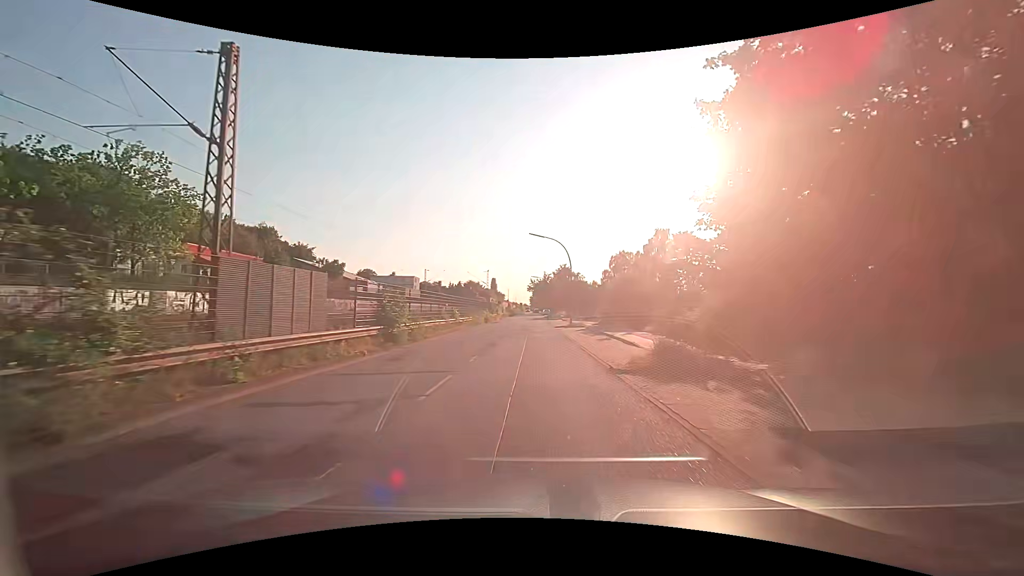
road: unclassified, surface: asphalt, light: Day
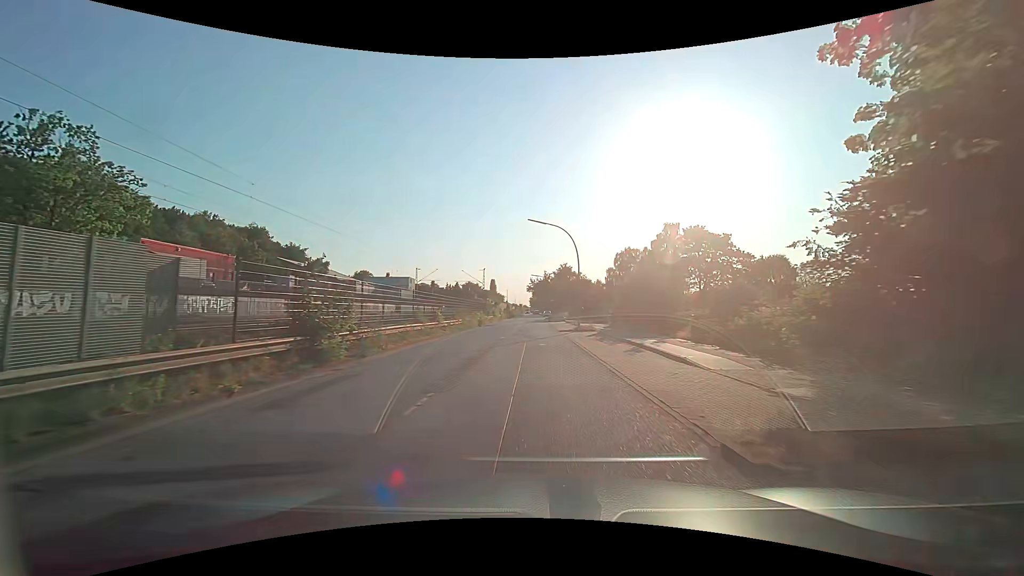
(0.0, +6.9) m; 0°
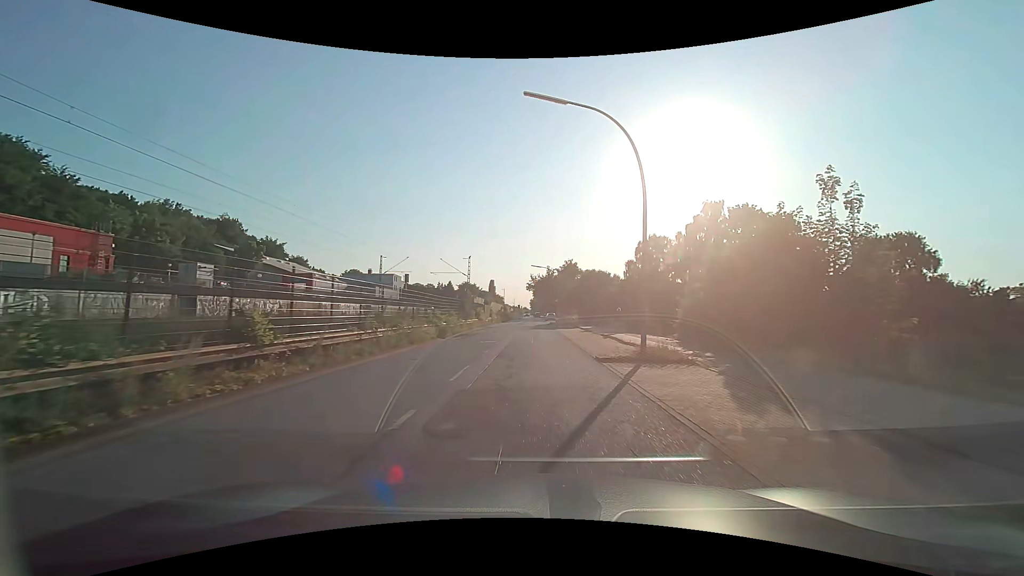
(+0.1, +20.5) m; 0°
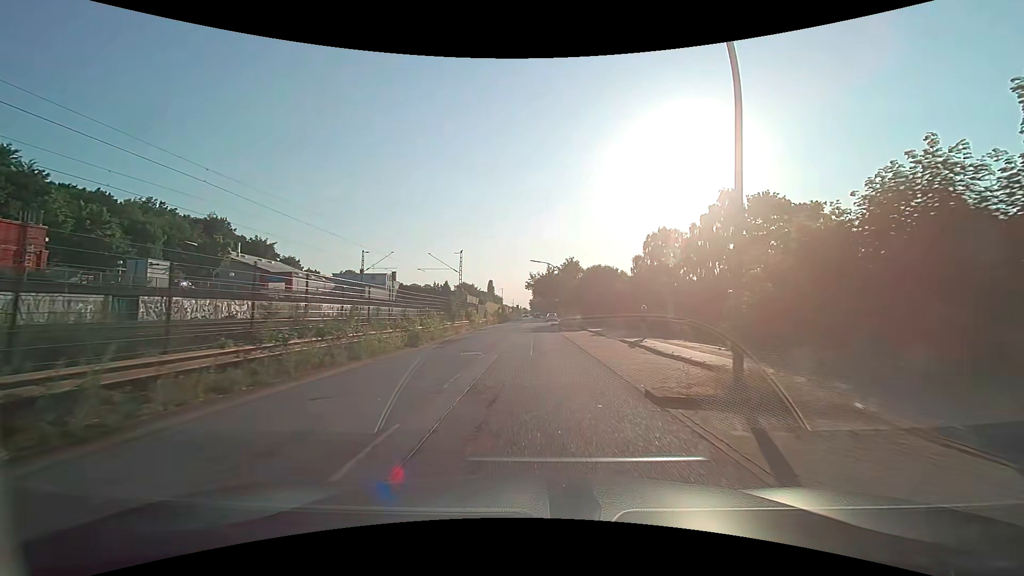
(0.0, +6.7) m; 0°
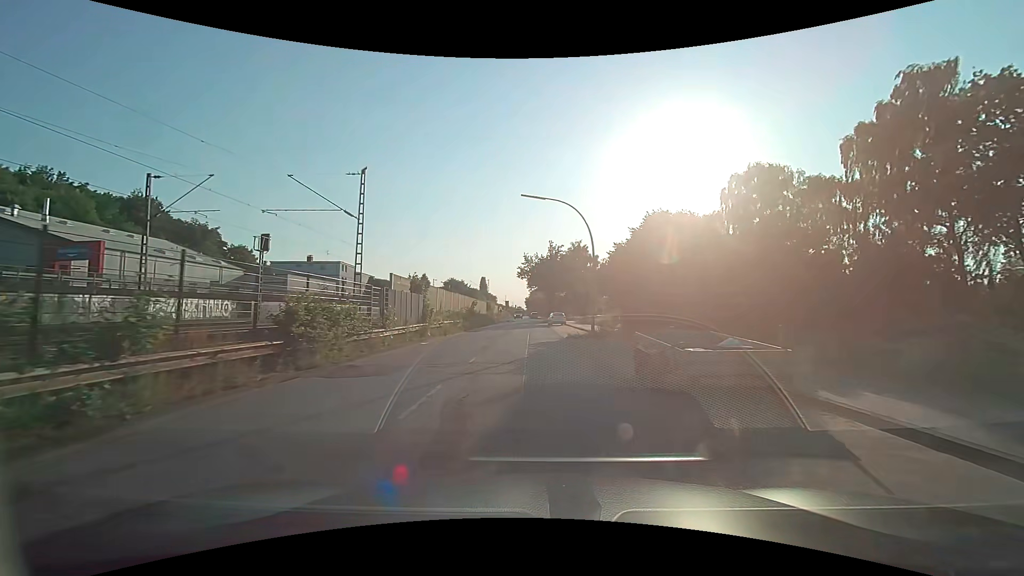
(+0.1, +32.5) m; +1°
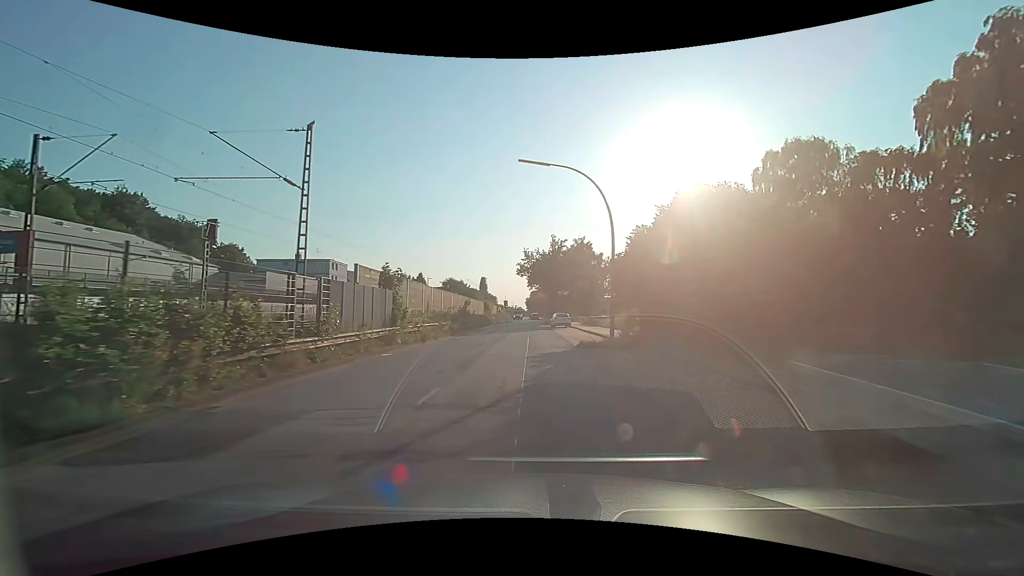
(0.0, +6.2) m; 0°
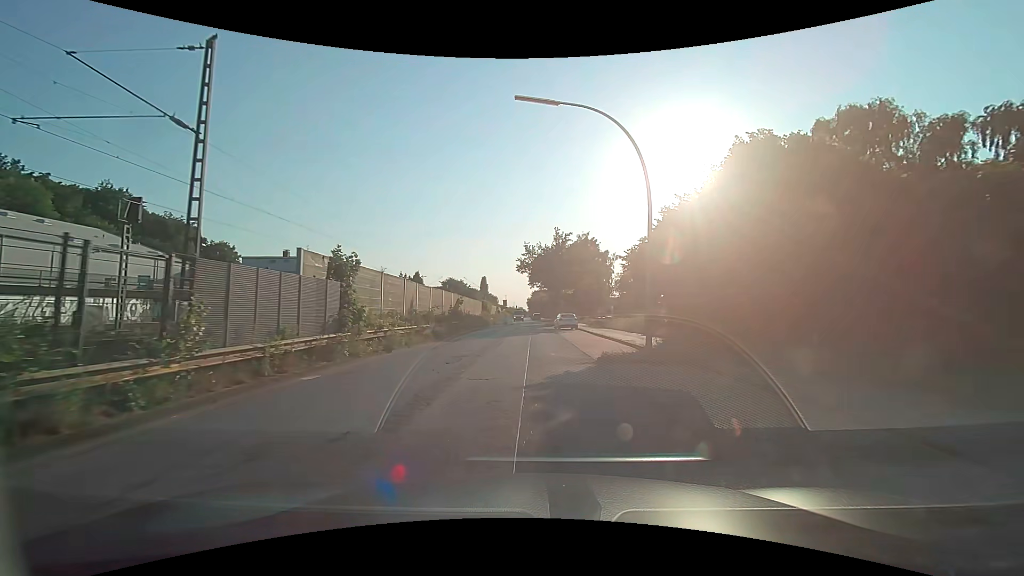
(0.0, +6.1) m; 0°
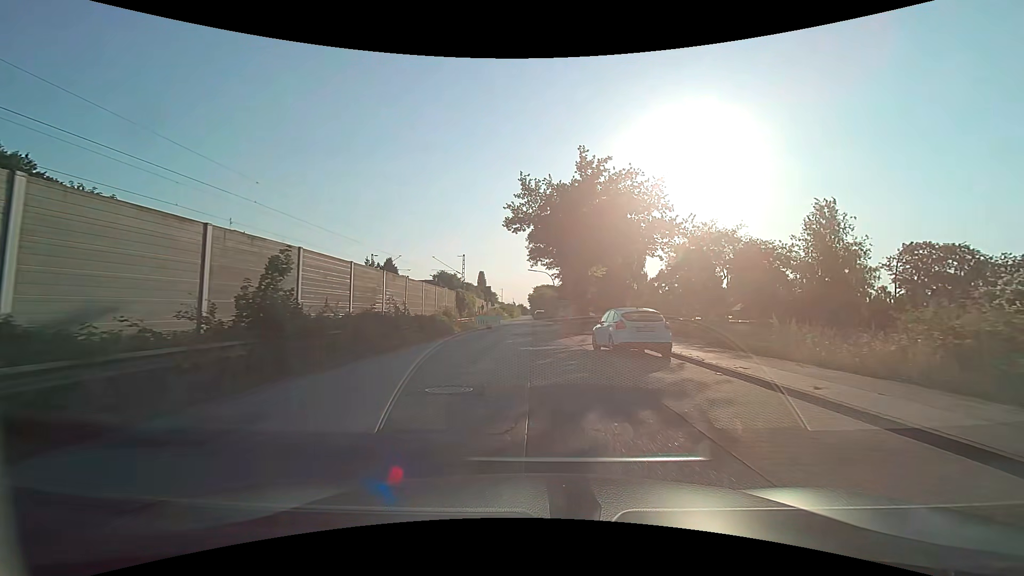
(-0.2, +29.7) m; 0°
